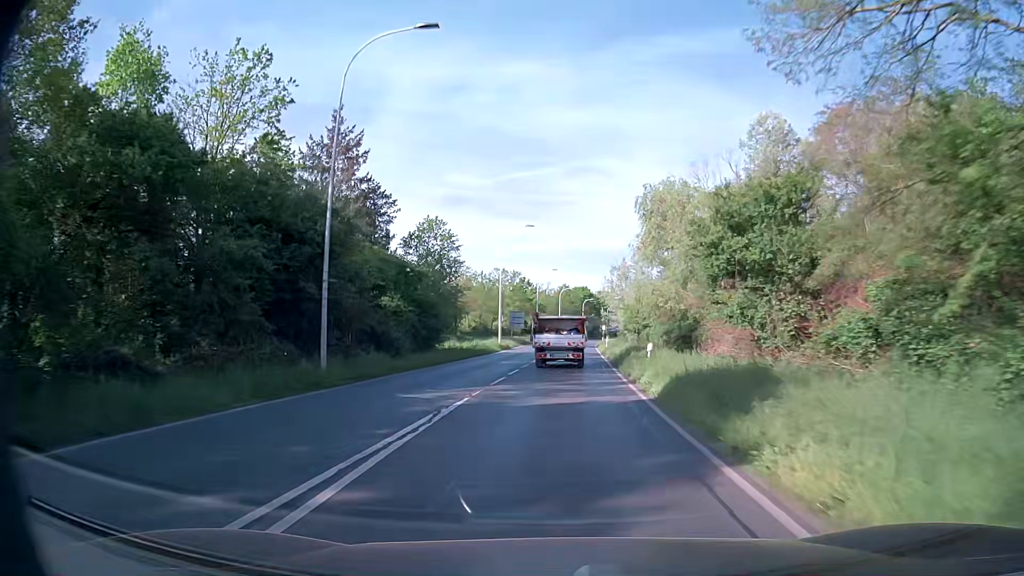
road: secondary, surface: asphalt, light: Day
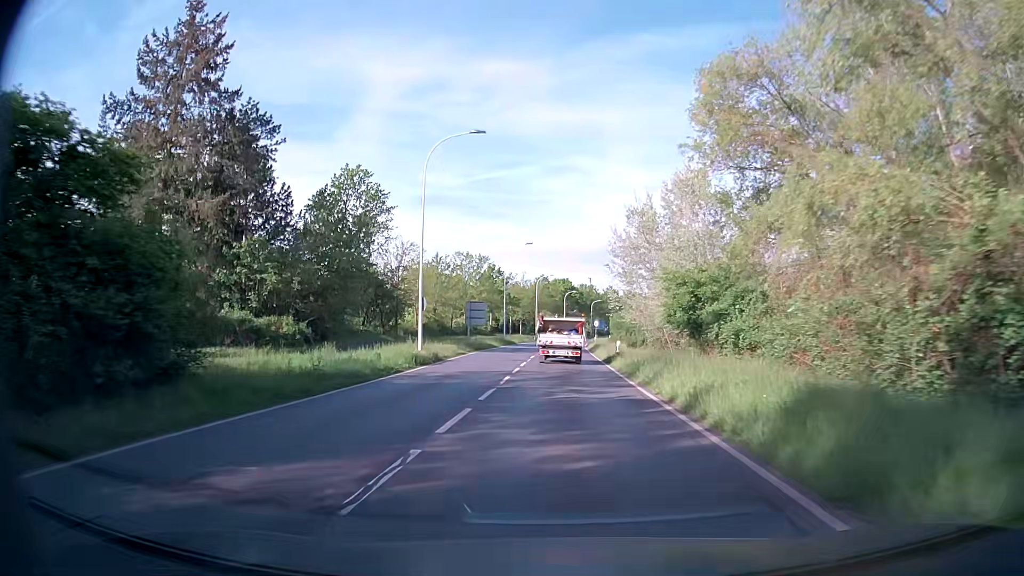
(+0.3, +26.5) m; +2°
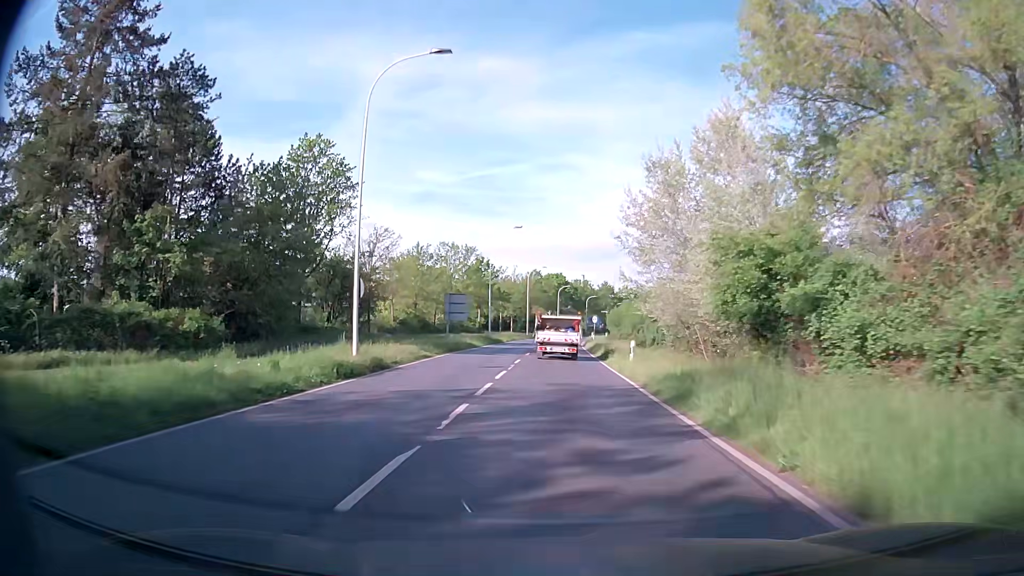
(0.0, +8.9) m; +1°
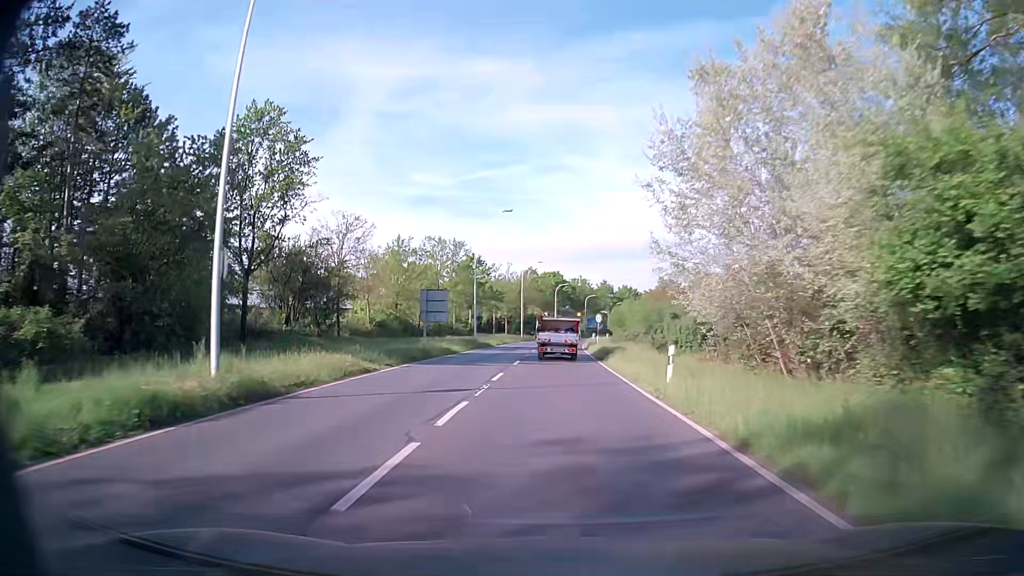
(0.0, +9.0) m; 0°
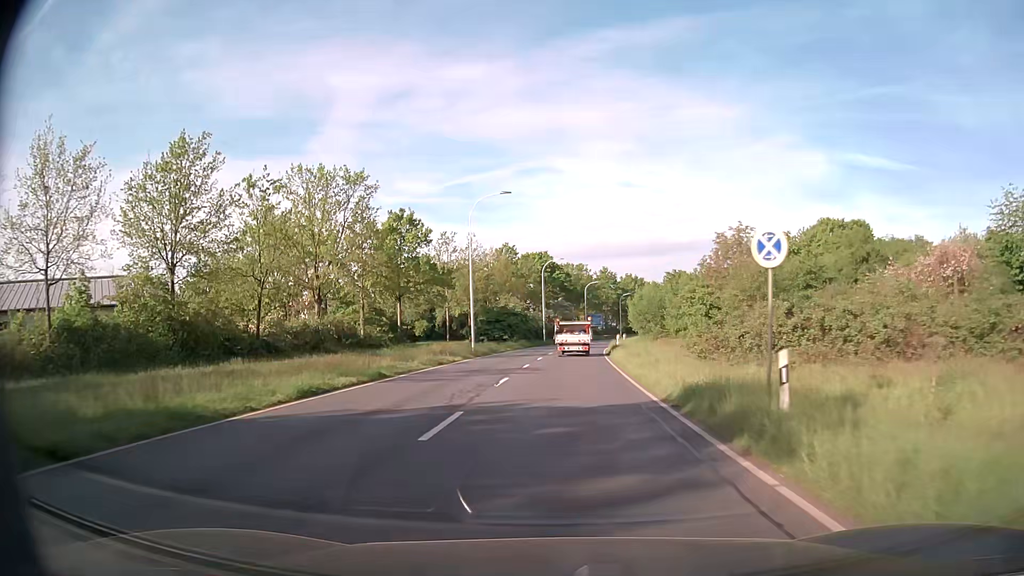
(+0.3, +45.6) m; +1°
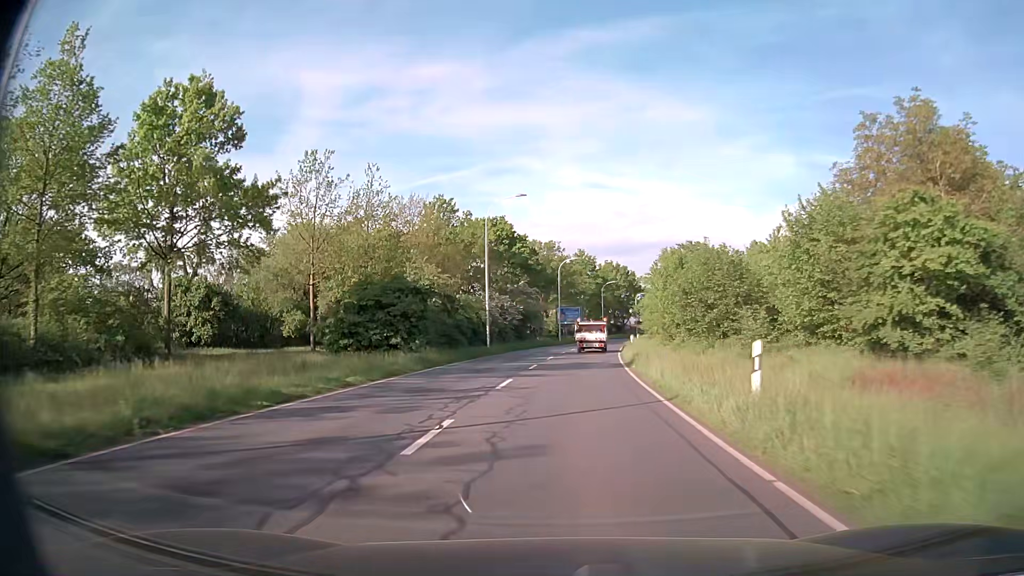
(+0.8, +37.2) m; +3°
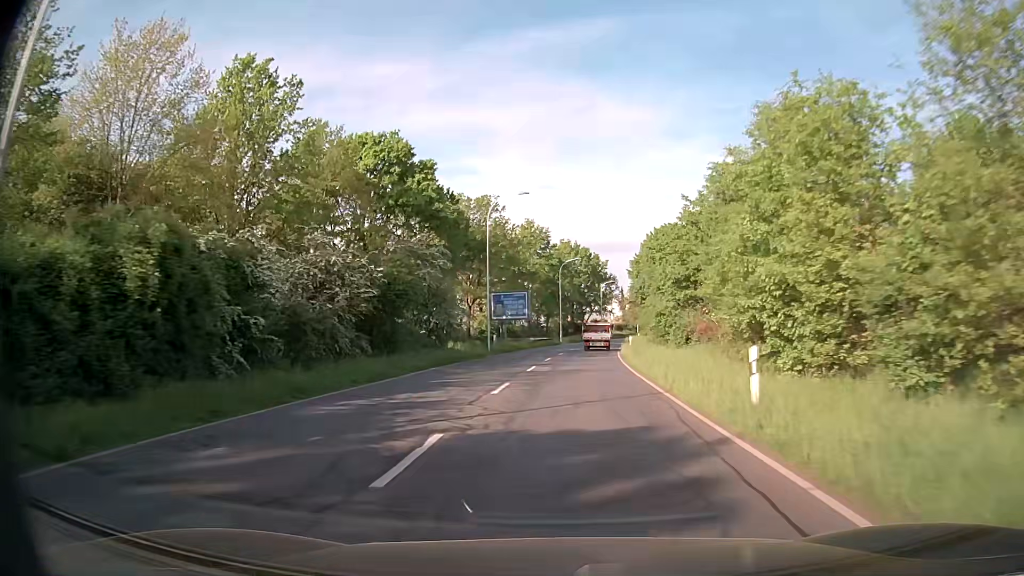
(+1.3, +37.8) m; +4°
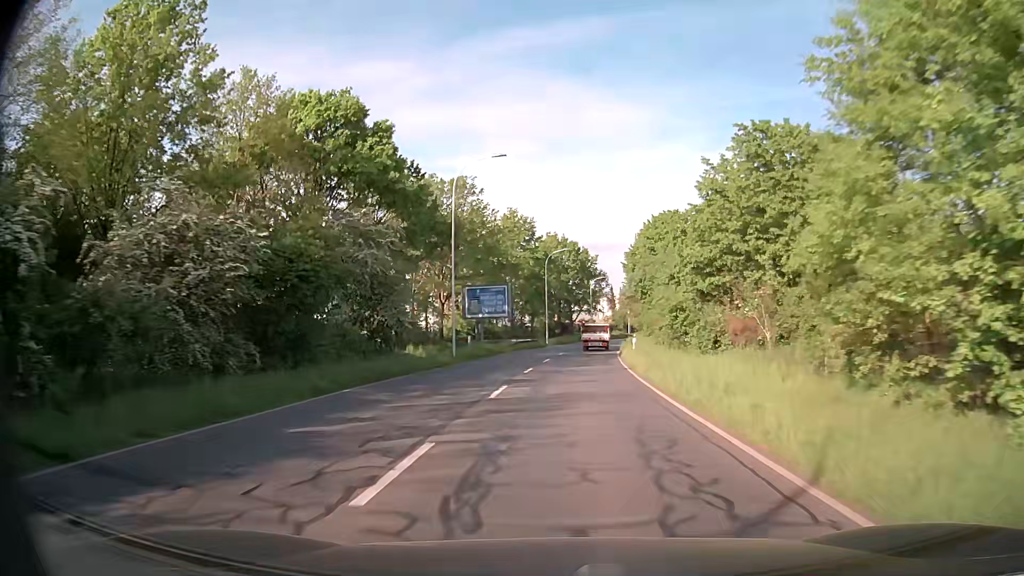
(+0.1, +9.6) m; +1°
(0, +10) (0, +20) (+1, +30) (+1, +40) (+2, +50) (+3, +60) (+5, +70) (+6, +80) (+8, +90) (+10, +99) m
